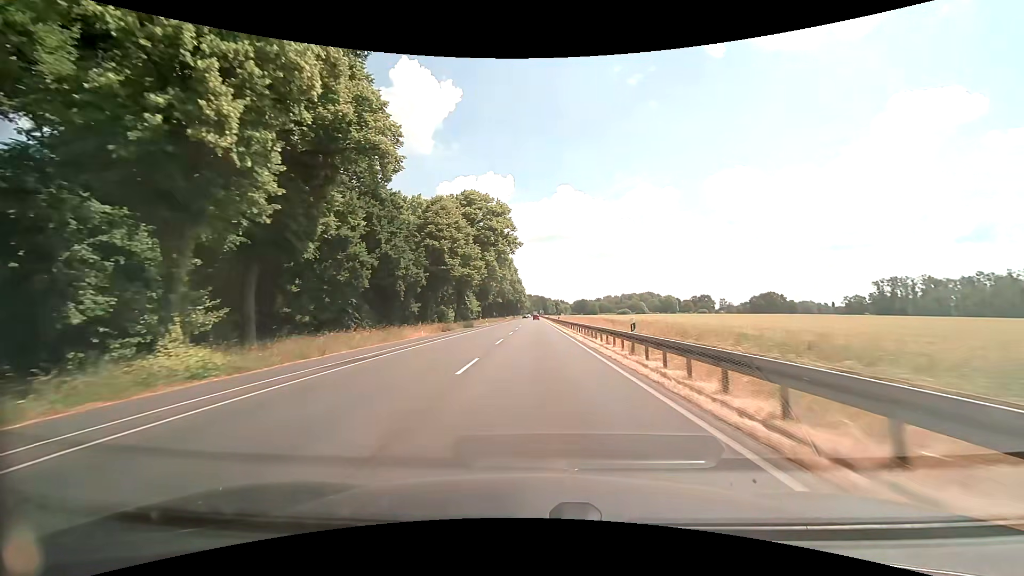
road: primary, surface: asphalt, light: Day
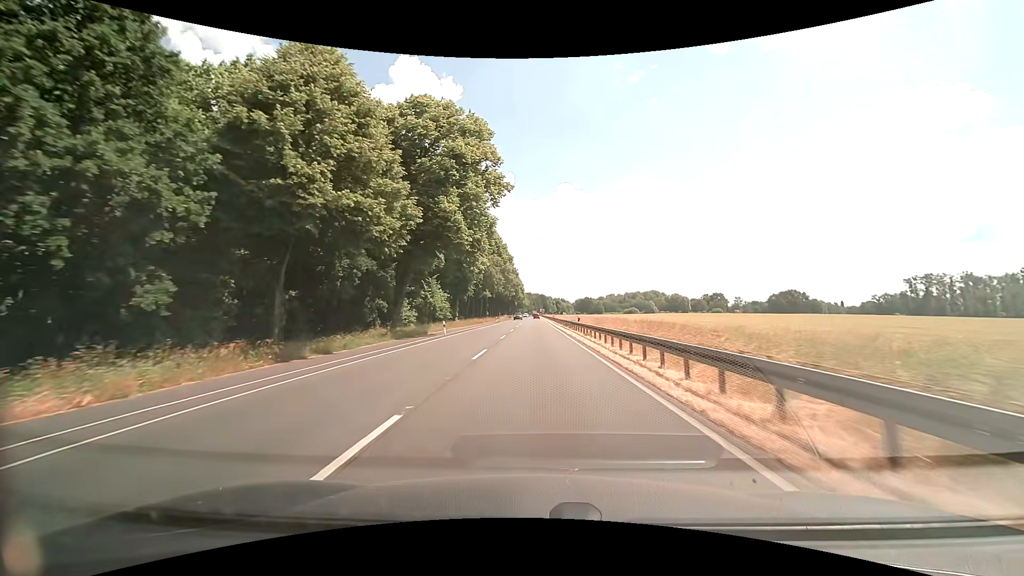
(0.0, +32.2) m; 0°
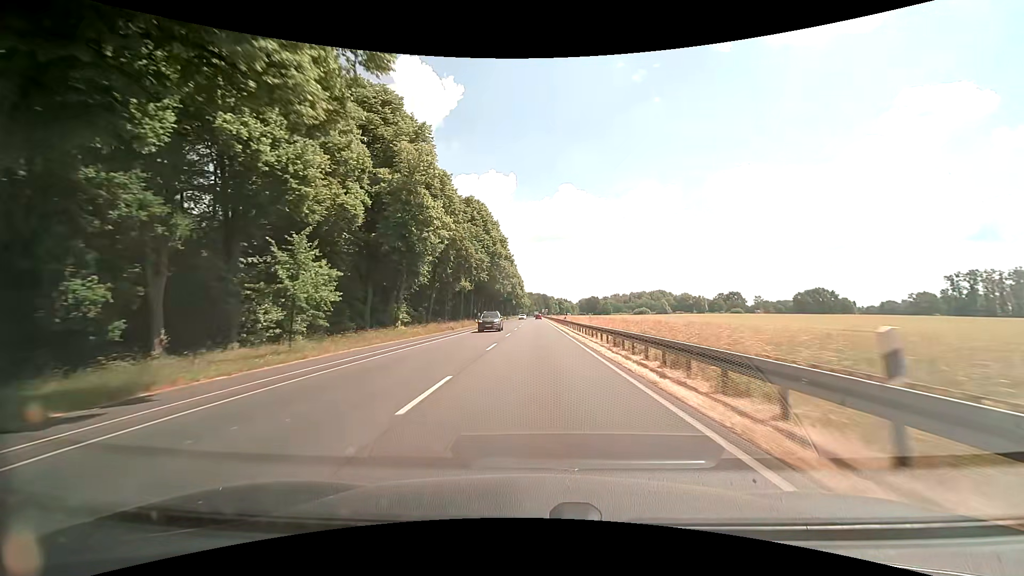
(0.0, +32.2) m; 0°
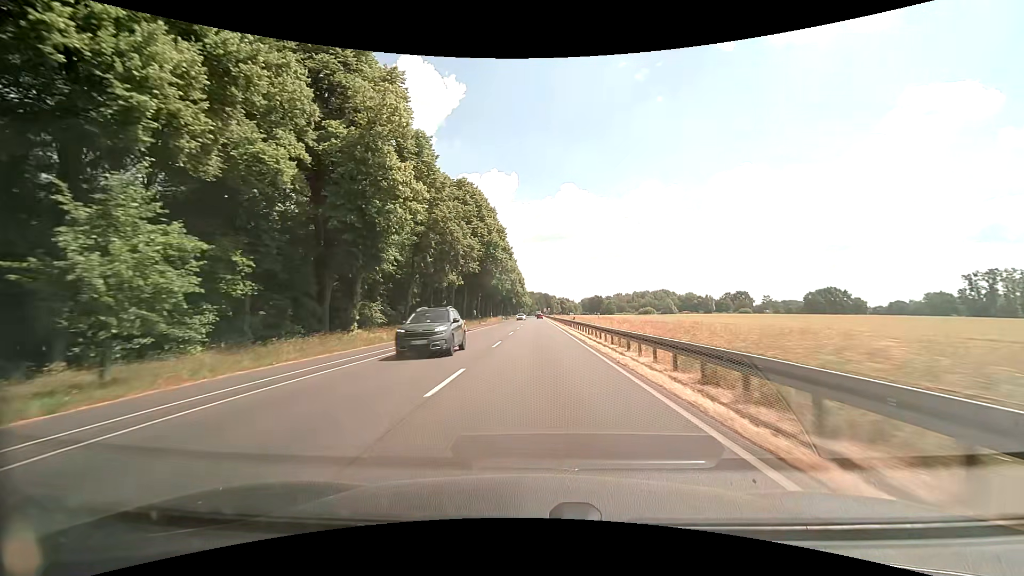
(0.0, +10.7) m; 0°
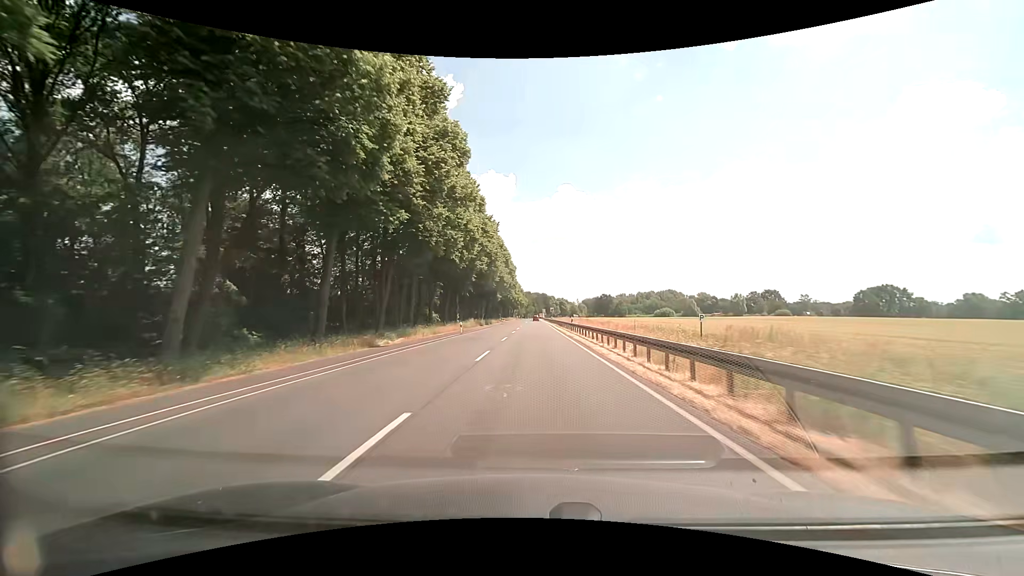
(+0.2, +53.6) m; +1°
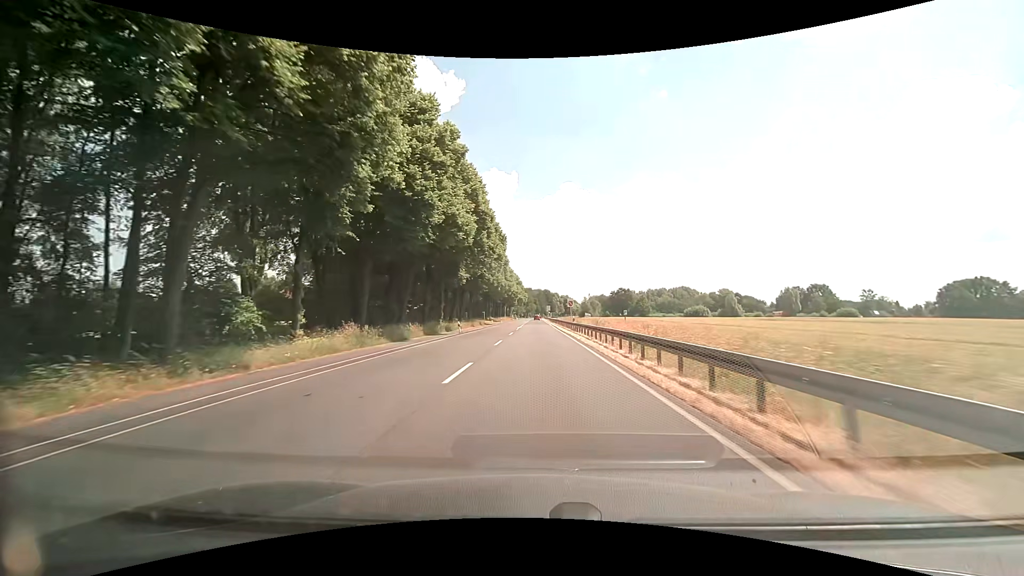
(-0.1, +53.6) m; 0°
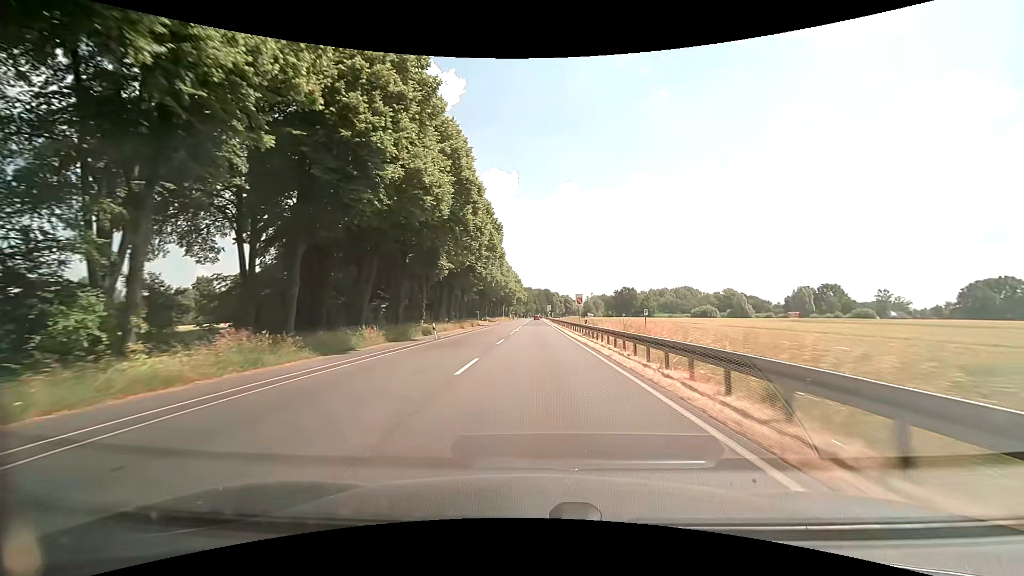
(0.0, +10.7) m; 0°
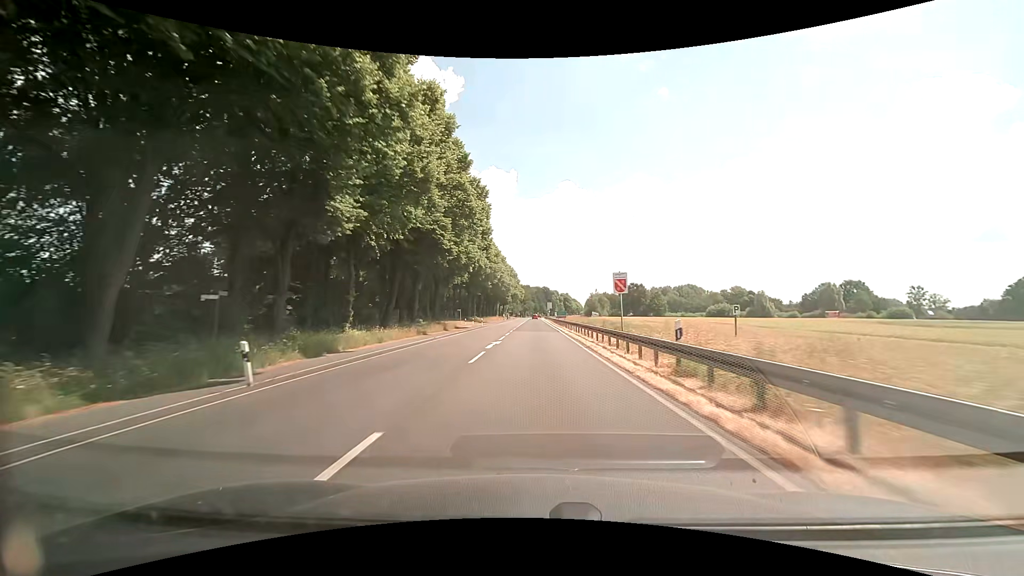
(0.0, +21.5) m; 0°
(0, +10) (0, +20) (0, +30) (0, +40) (0, +50) (0, +60) (0, +70) (0, +80) (0, +90) (0, +100) m
